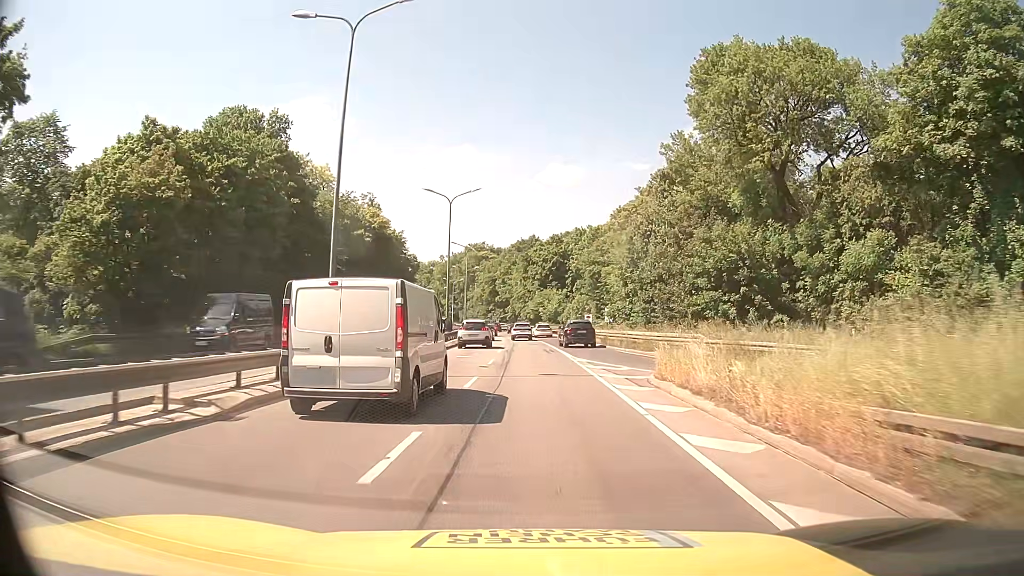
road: trunk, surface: asphalt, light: Day
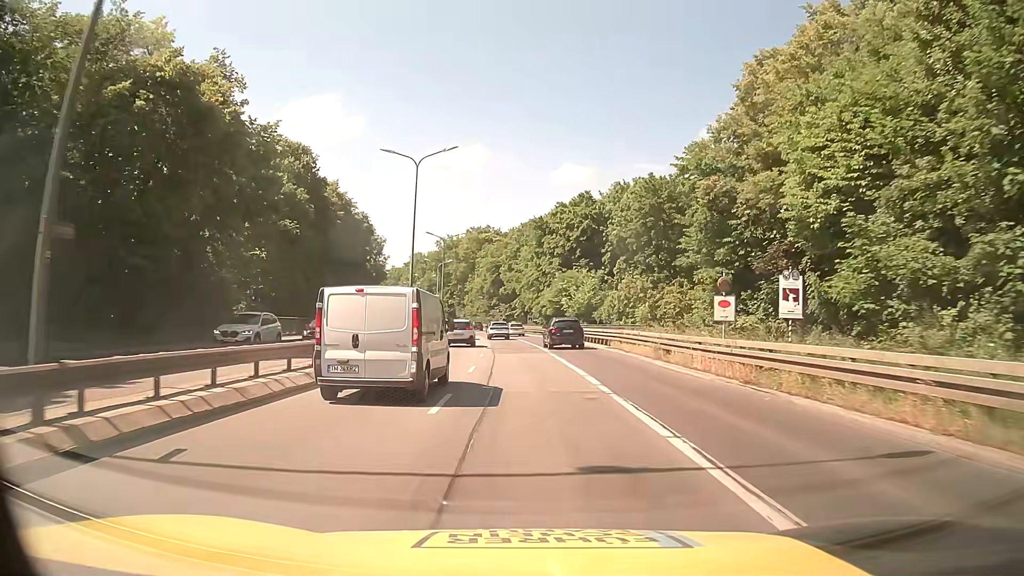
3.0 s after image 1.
(-0.6, +40.4) m; -1°
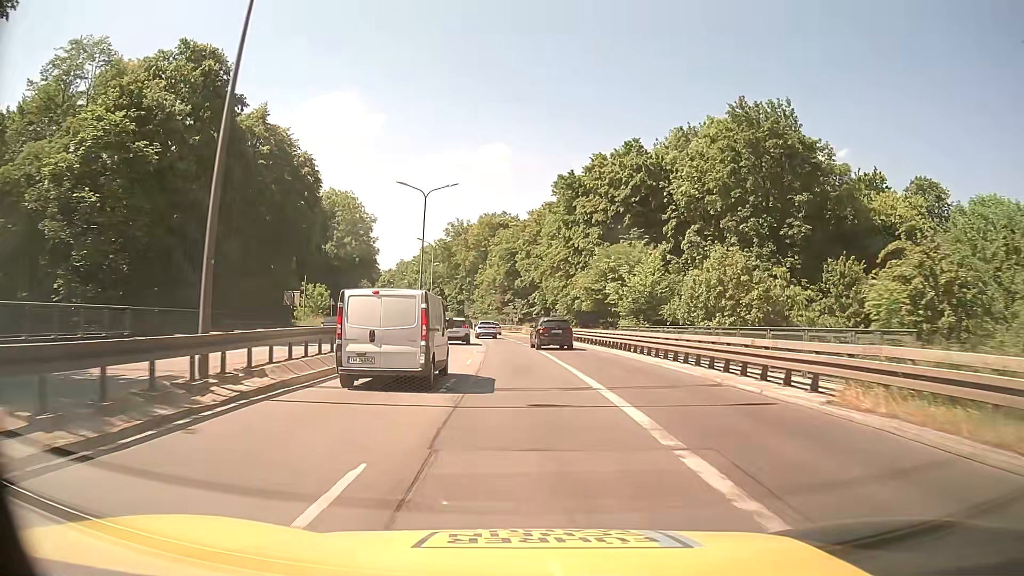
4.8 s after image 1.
(-0.4, +24.2) m; -2°
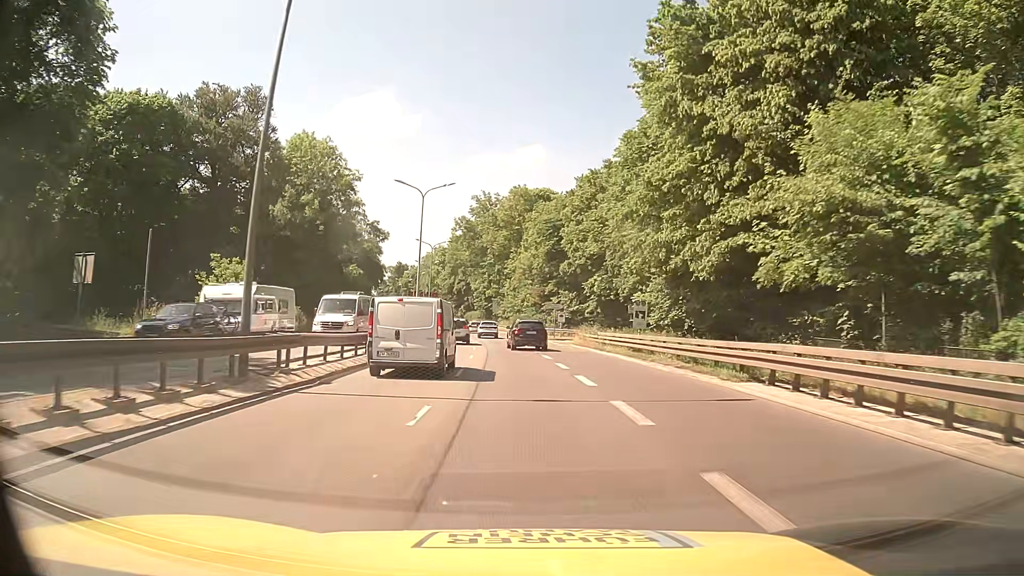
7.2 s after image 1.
(-0.7, +32.2) m; -3°
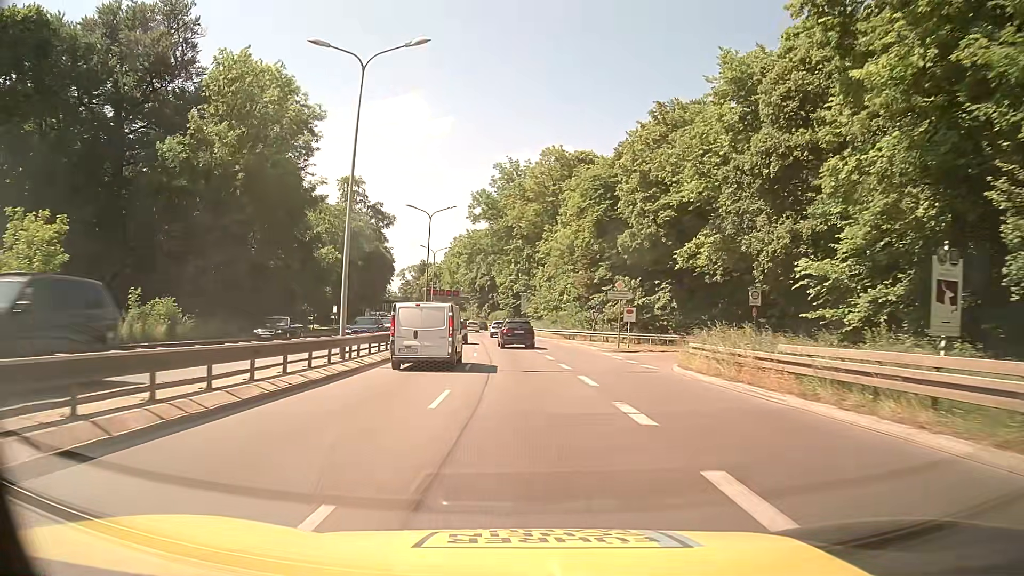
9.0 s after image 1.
(-0.7, +24.2) m; -3°
(0, +10) (0, +20) (-1, +30) (-1, +40) (-2, +50) (-3, +60) (-4, +70) (-5, +80) (-7, +90) (-8, +100) m
